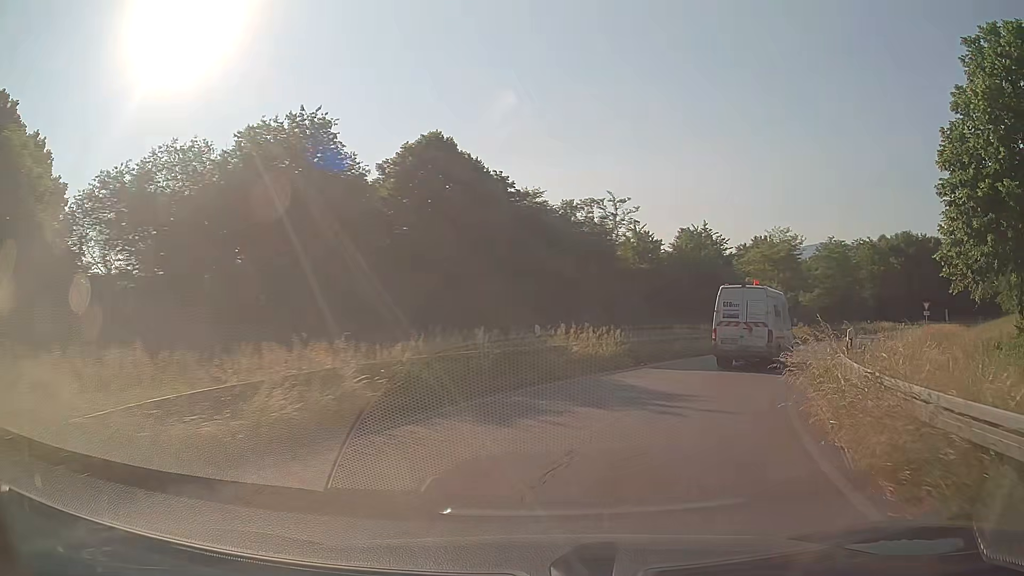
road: trunk_link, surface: asphalt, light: Day
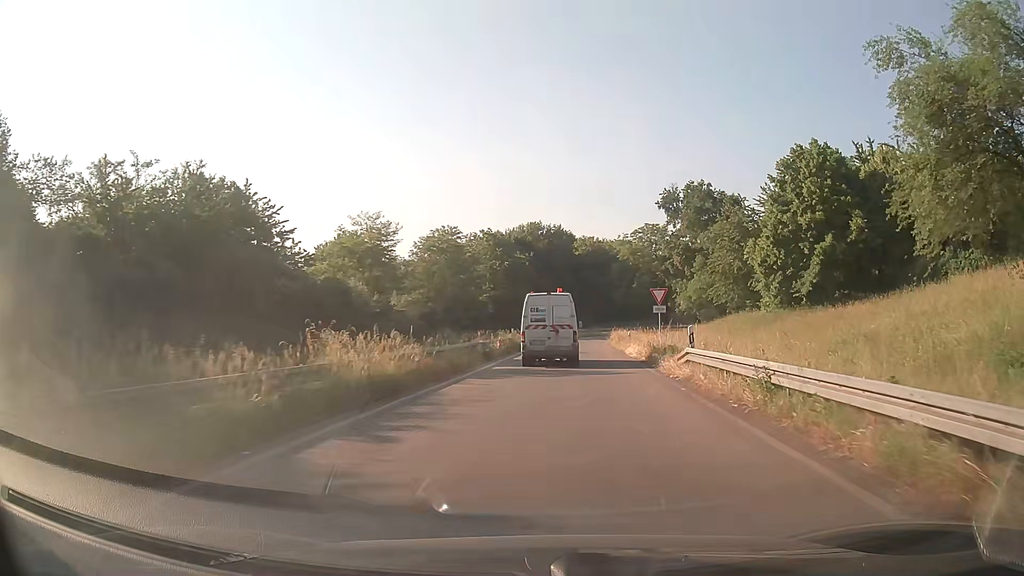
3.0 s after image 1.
(+10.6, +27.7) m; +35°
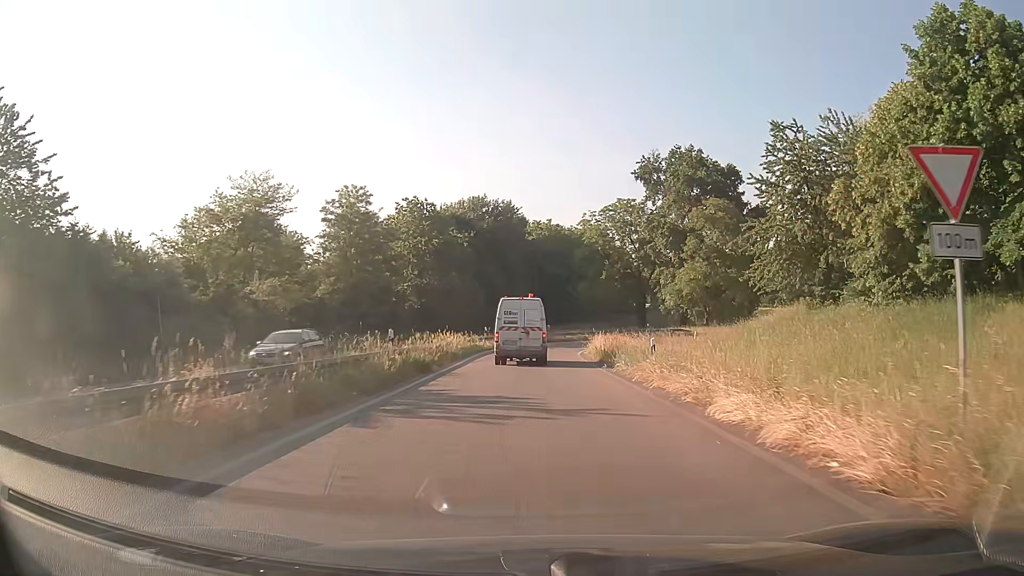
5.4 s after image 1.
(+1.0, +25.1) m; +4°
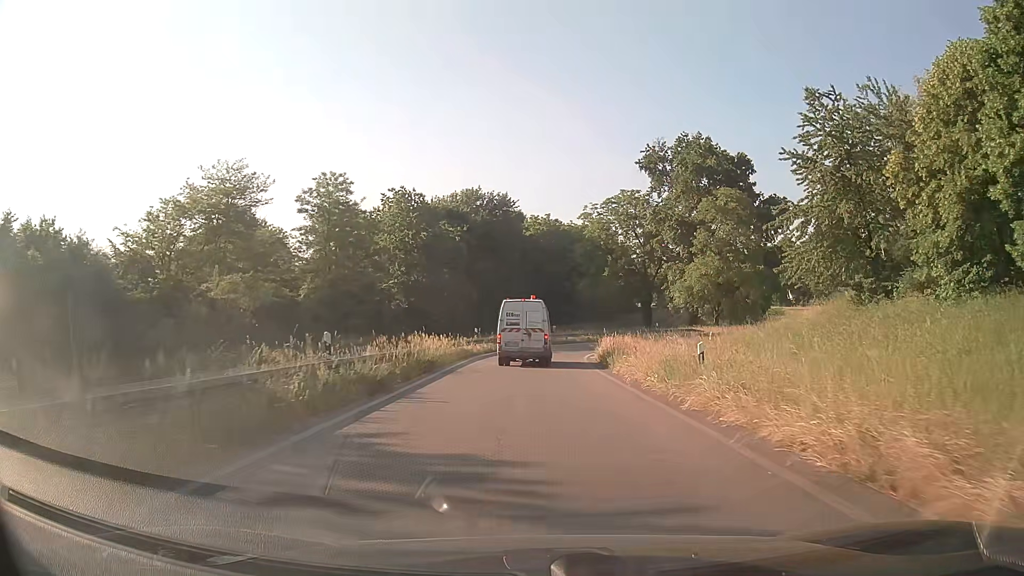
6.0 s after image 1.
(0.0, +6.1) m; 0°
